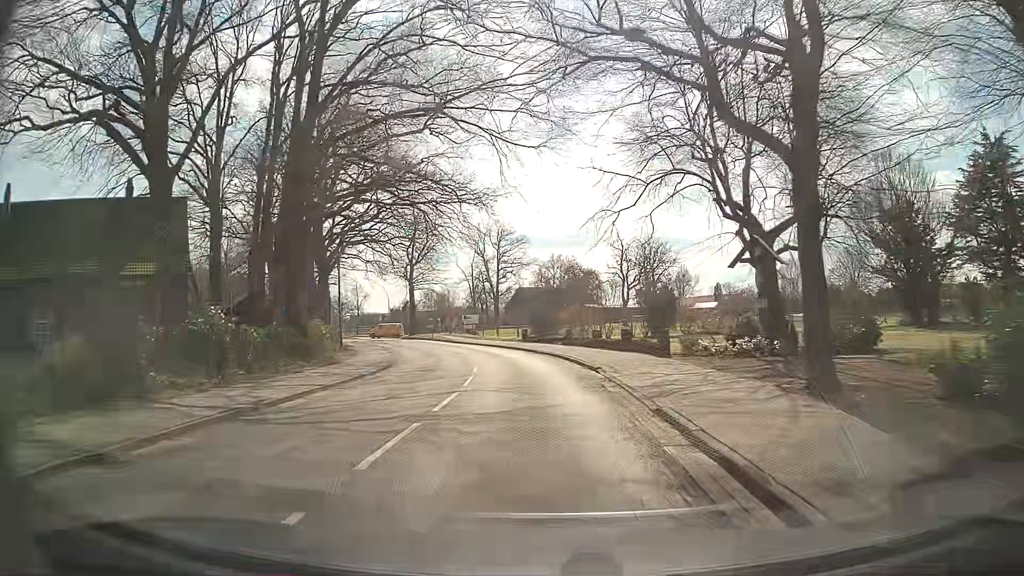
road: secondary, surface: asphalt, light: Day
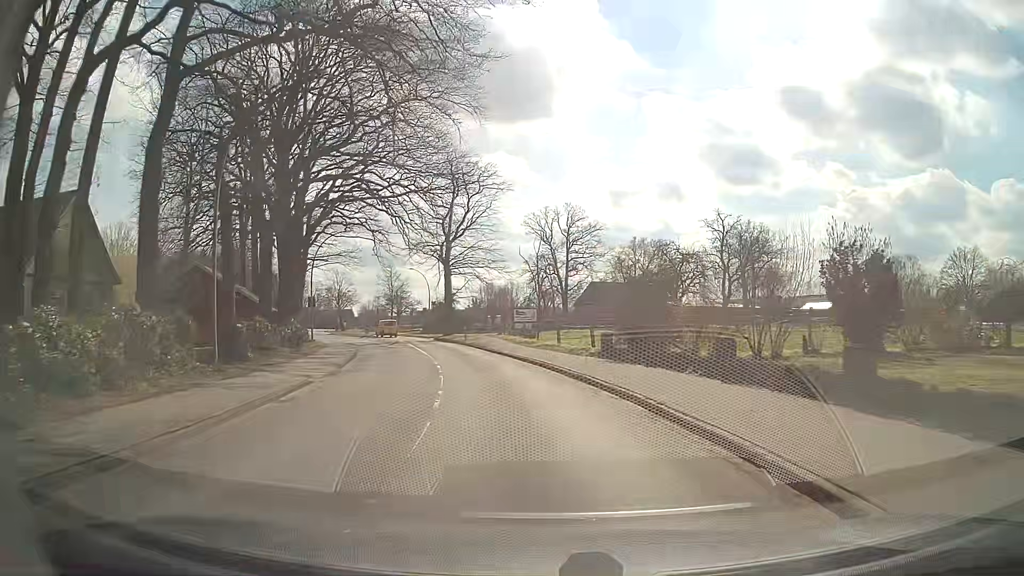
(-0.9, +22.4) m; -6°
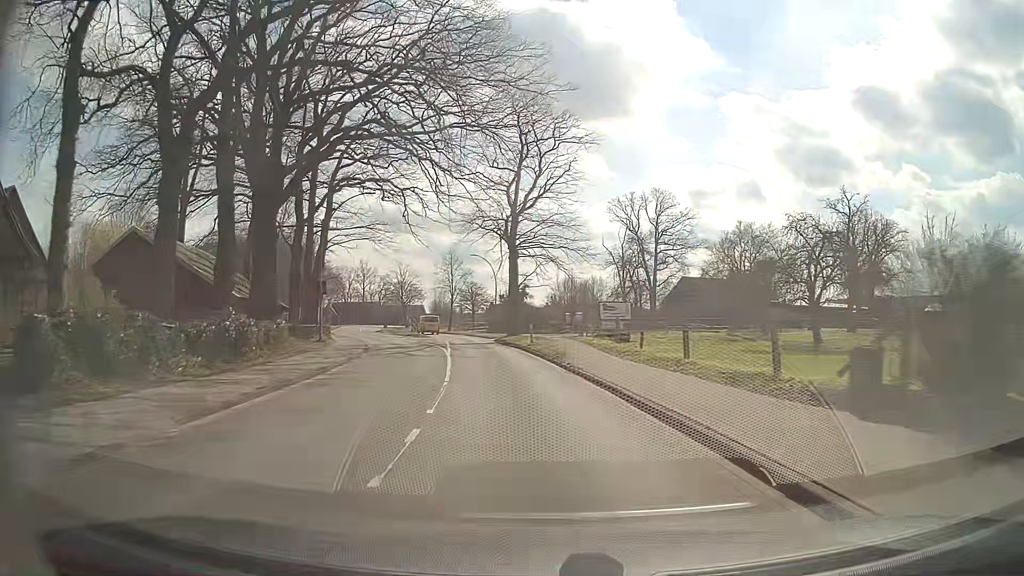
(-0.9, +15.1) m; -7°
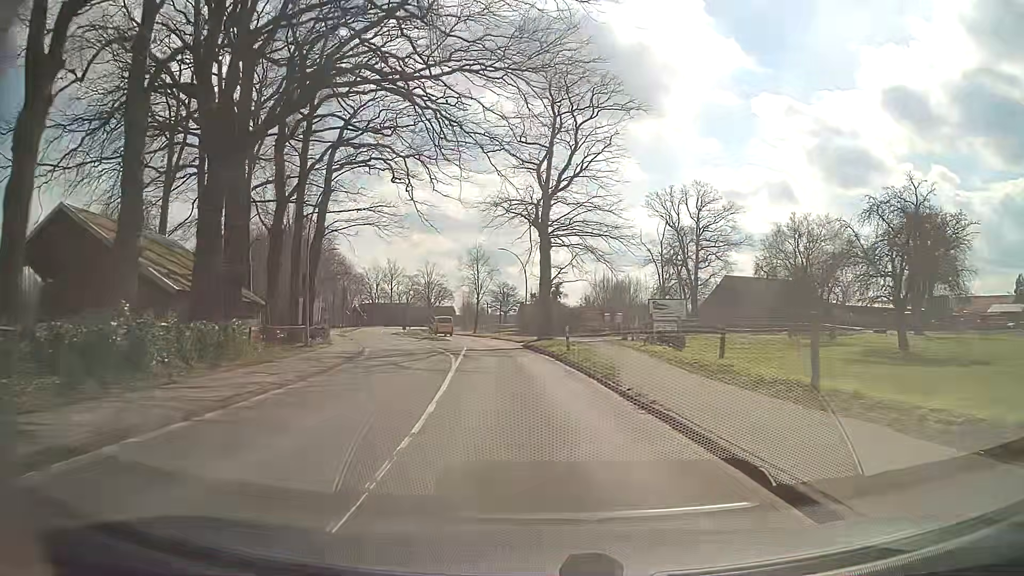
(-0.2, +7.6) m; -2°
(0, +10) (-1, +20) (-2, +30) (-3, +40) (-5, +50) (-7, +59) (-10, +69) (-14, +78) (-17, +88) (-21, +97) m
